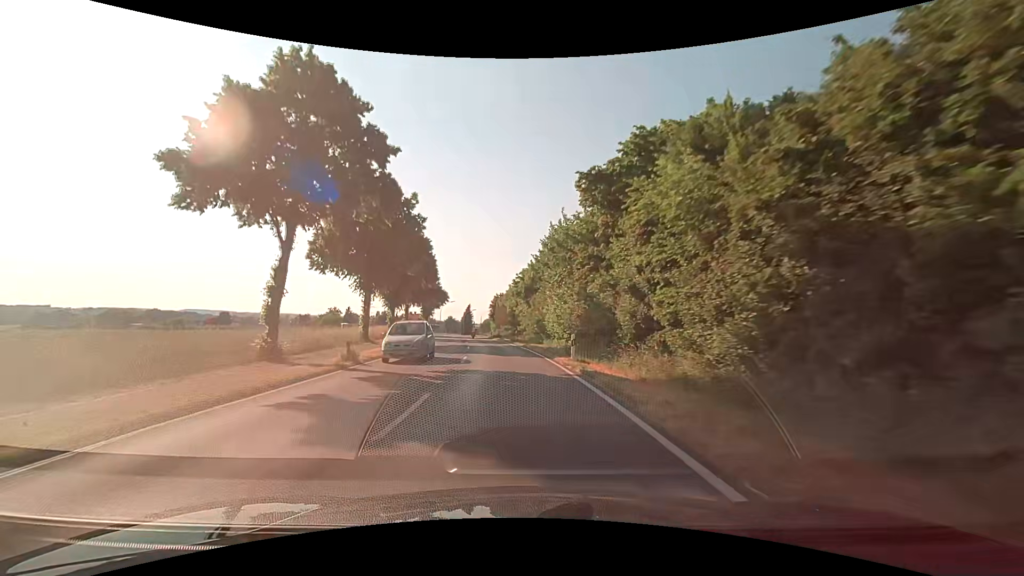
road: secondary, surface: asphalt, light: Day
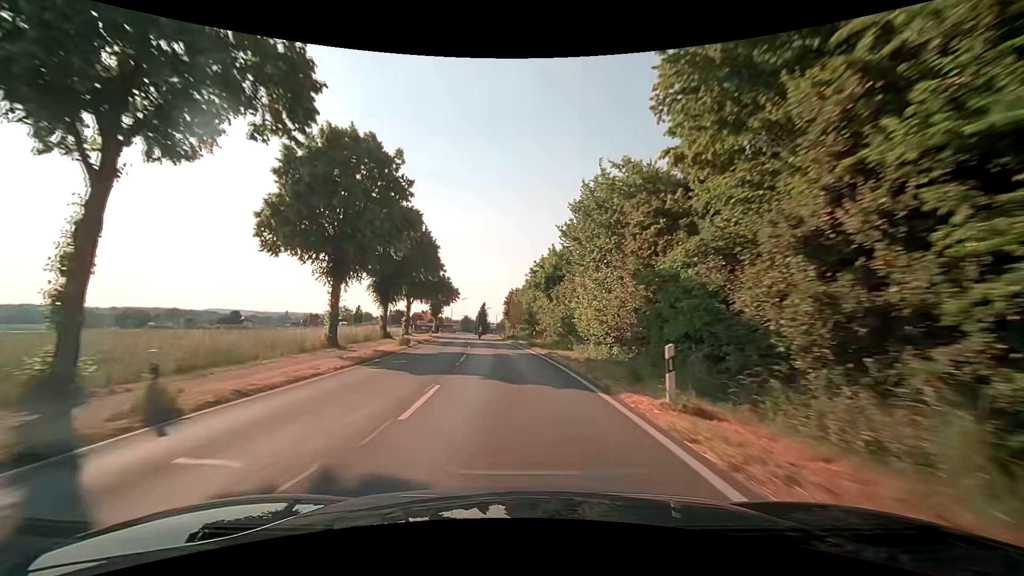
(-0.1, +10.9) m; -2°
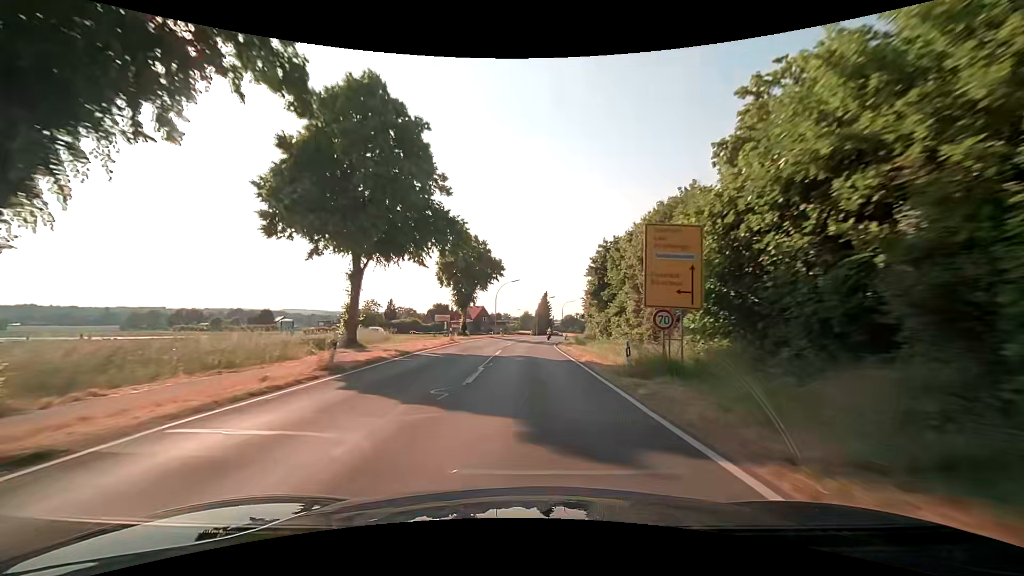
(-3.0, +43.9) m; -7°
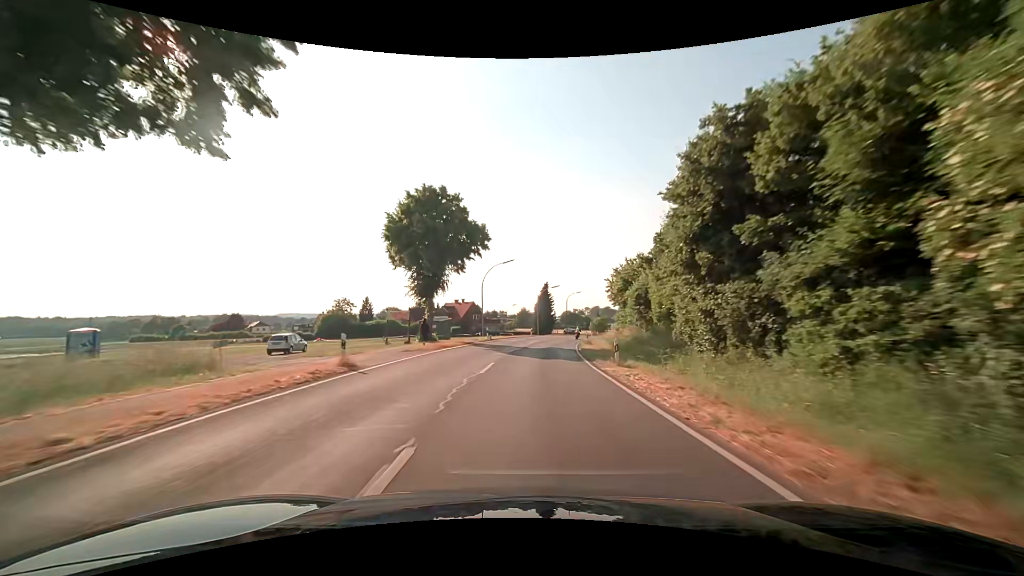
(0.0, +22.1) m; +1°
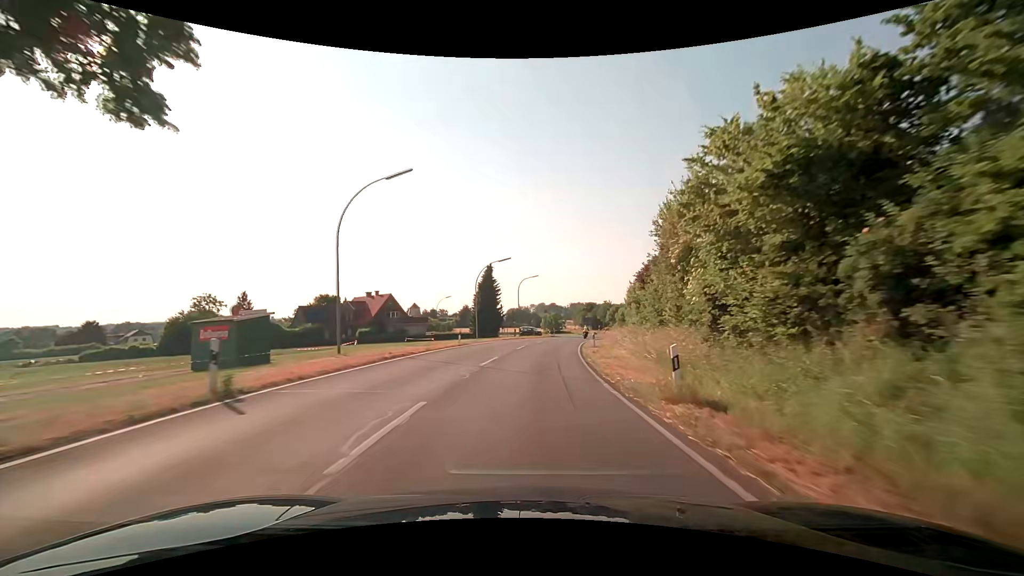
(+1.1, +33.3) m; +6°
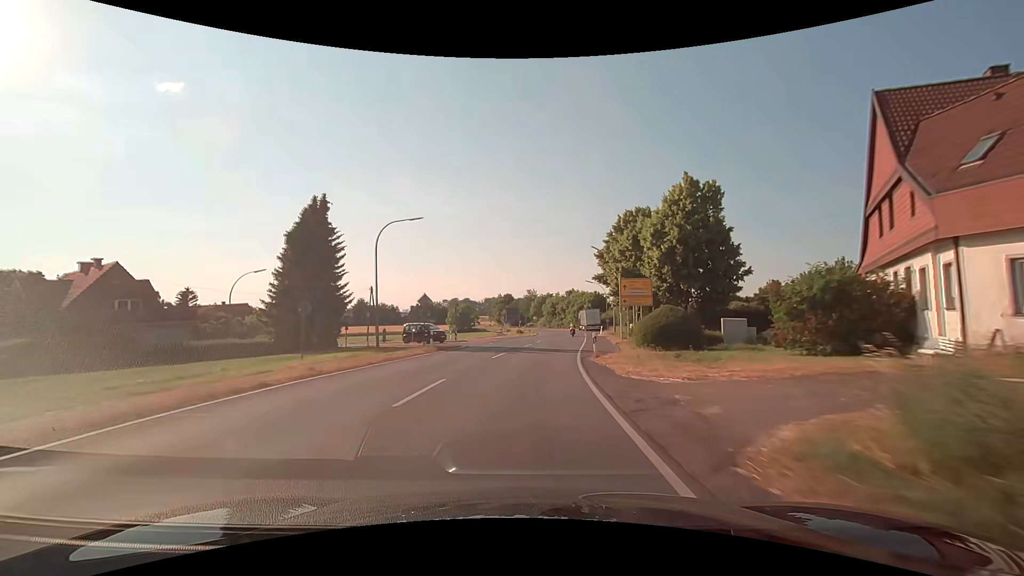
(+3.6, +44.1) m; +10°
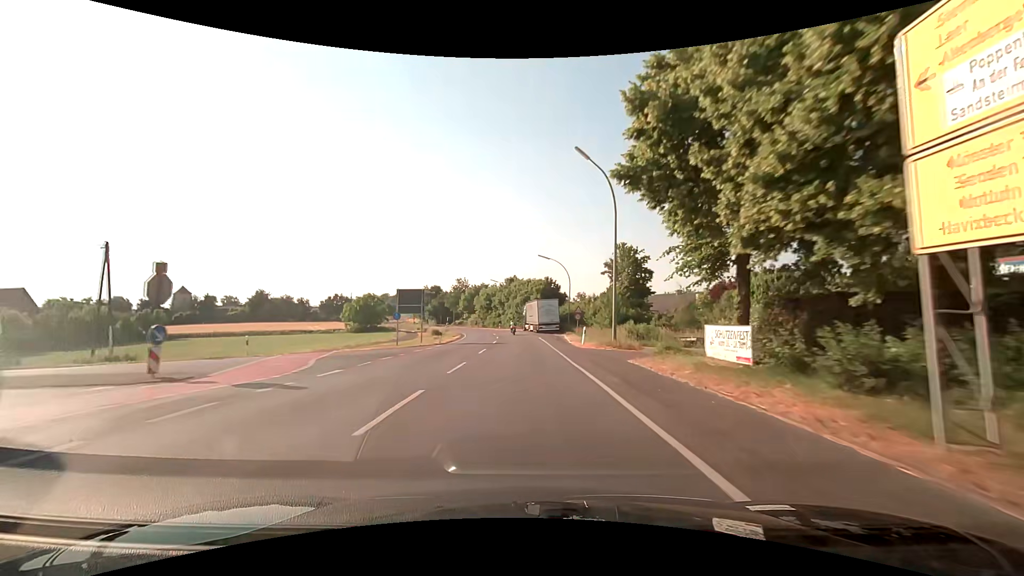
(+2.2, +33.0) m; +7°
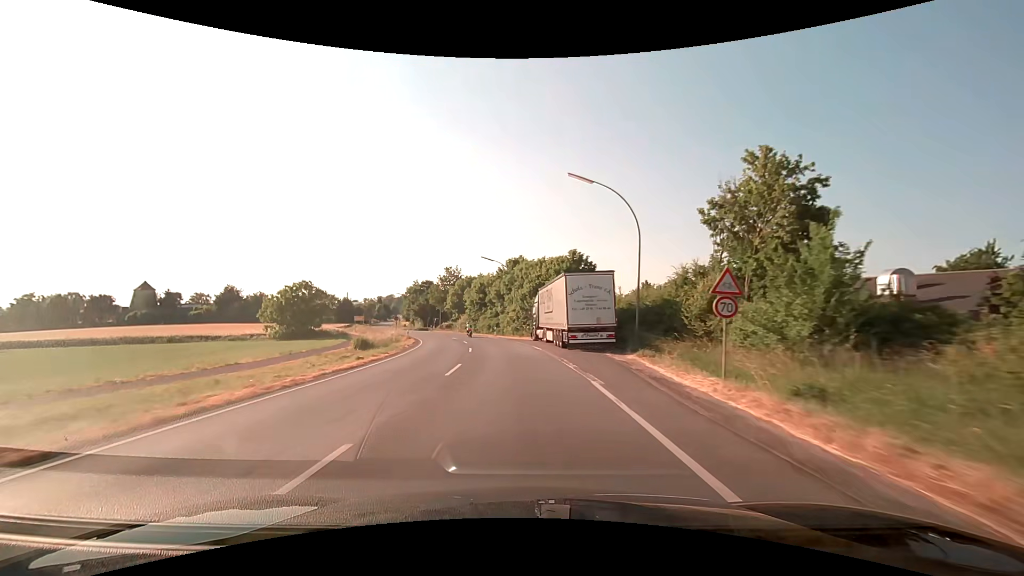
(+0.4, +32.9) m; -1°
(0, +10) (0, +20) (-1, +30) (-2, +40) (-4, +50) (-7, +59) (-10, +69) (-13, +78) (-17, +88) (-20, +97) m
